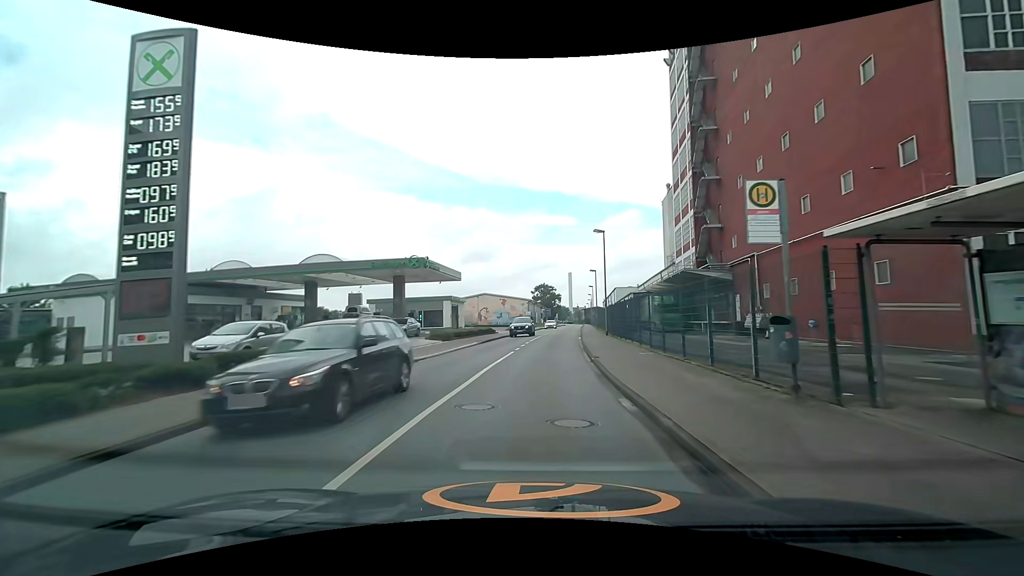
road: unclassified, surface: asphalt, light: Day
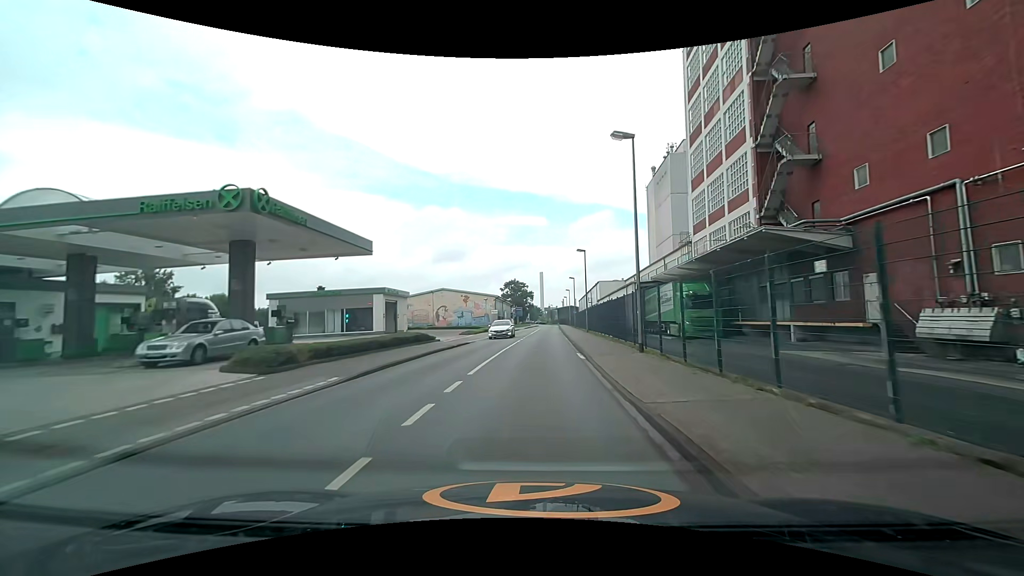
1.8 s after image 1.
(+0.5, +19.4) m; +3°
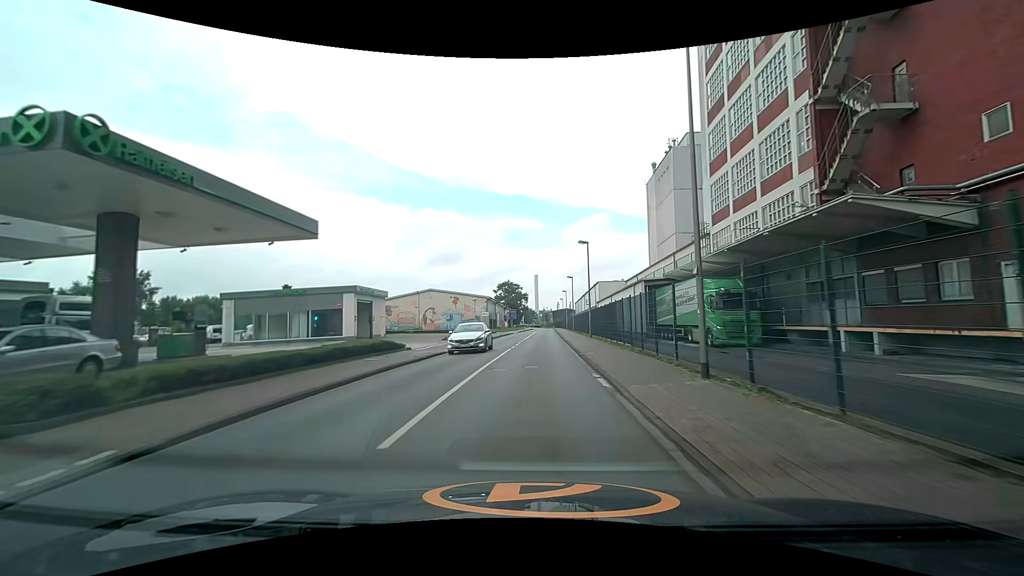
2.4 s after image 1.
(+0.1, +6.7) m; +1°
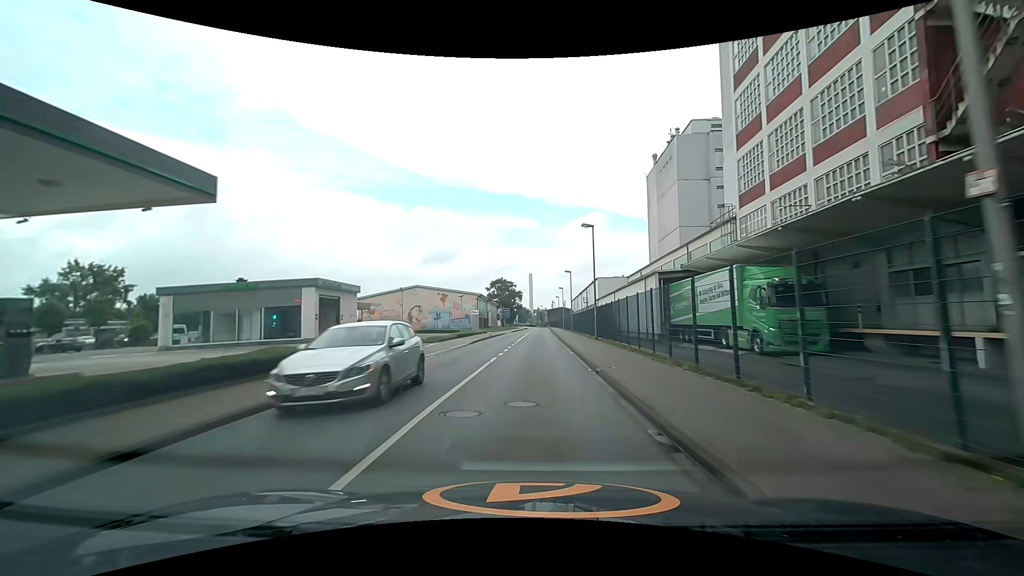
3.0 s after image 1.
(+0.1, +6.8) m; 0°
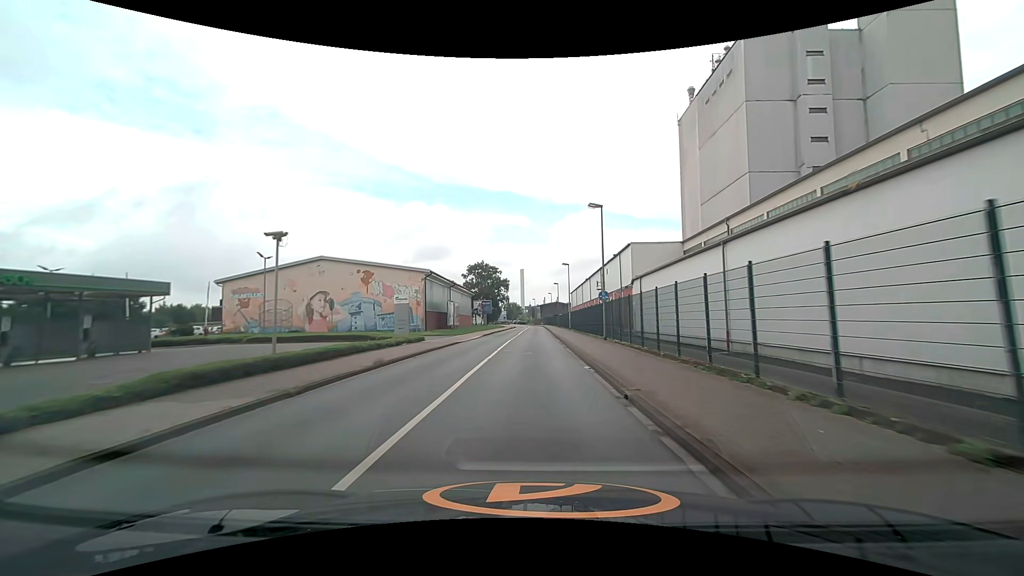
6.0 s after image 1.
(+0.8, +35.2) m; +1°
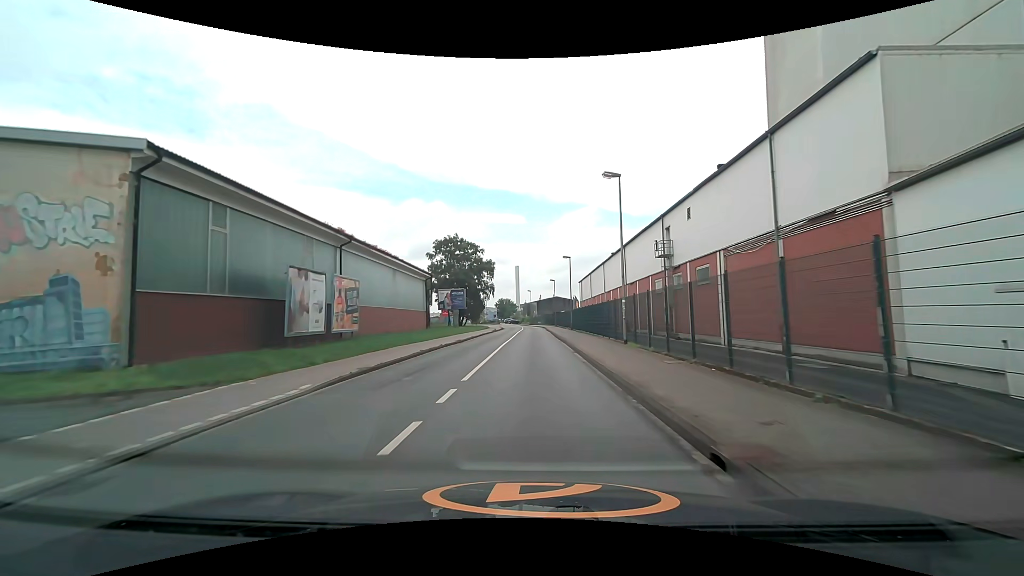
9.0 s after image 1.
(+0.1, +35.8) m; 0°
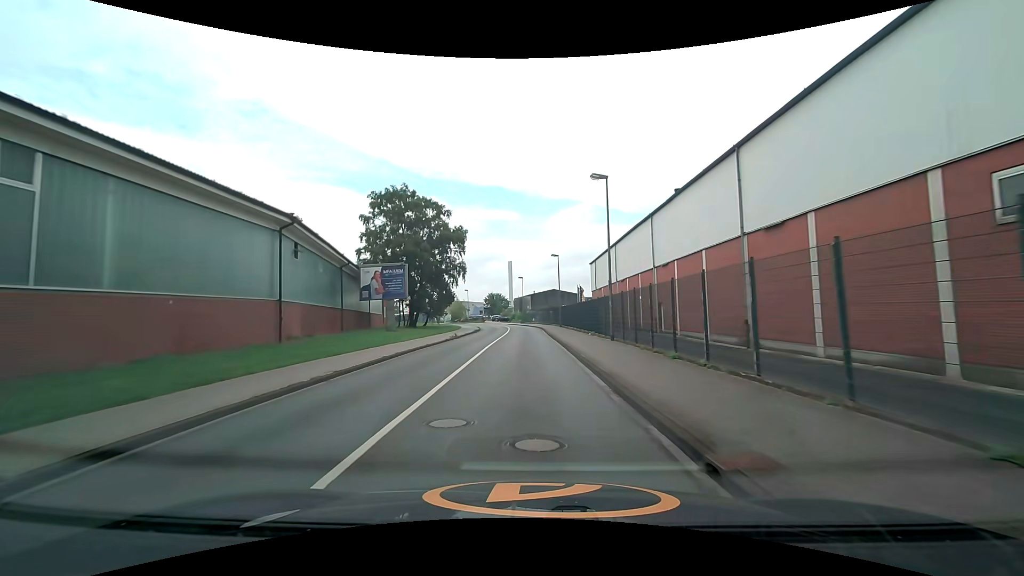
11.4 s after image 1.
(+0.3, +29.5) m; +1°
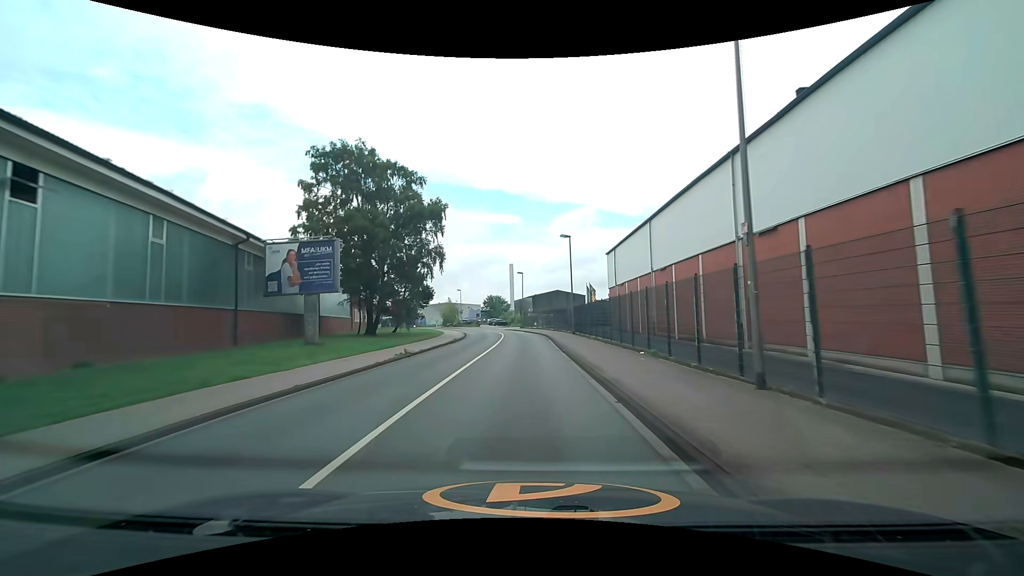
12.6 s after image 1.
(0.0, +14.5) m; 0°
(0, +10) (0, +20) (0, +30) (0, +40) (-1, +50) (-2, +60) (-4, +70) (-7, +79) (-11, +89) (-15, +98) m
